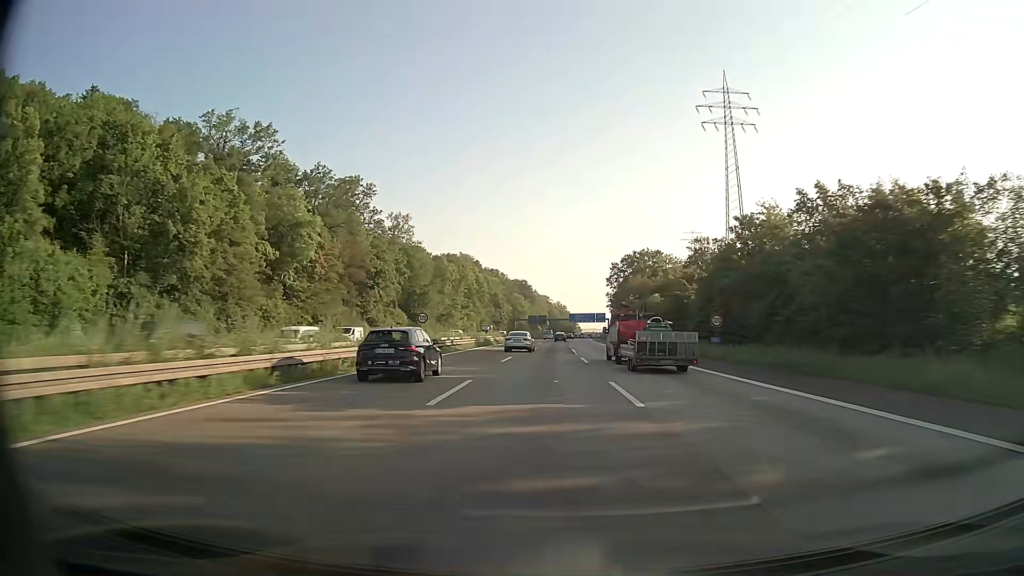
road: motorway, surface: asphalt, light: Day
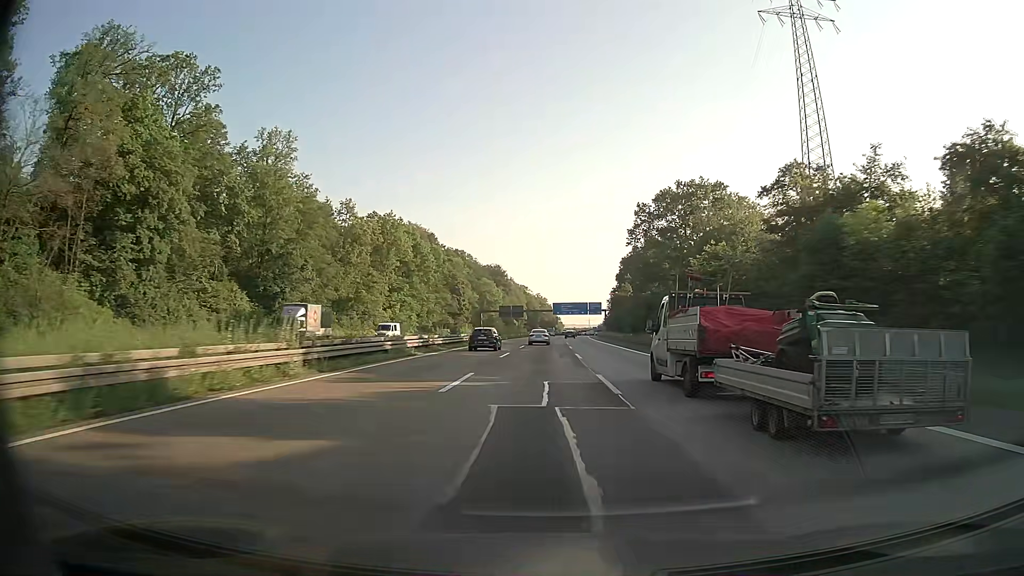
(+1.2, +68.7) m; +2°
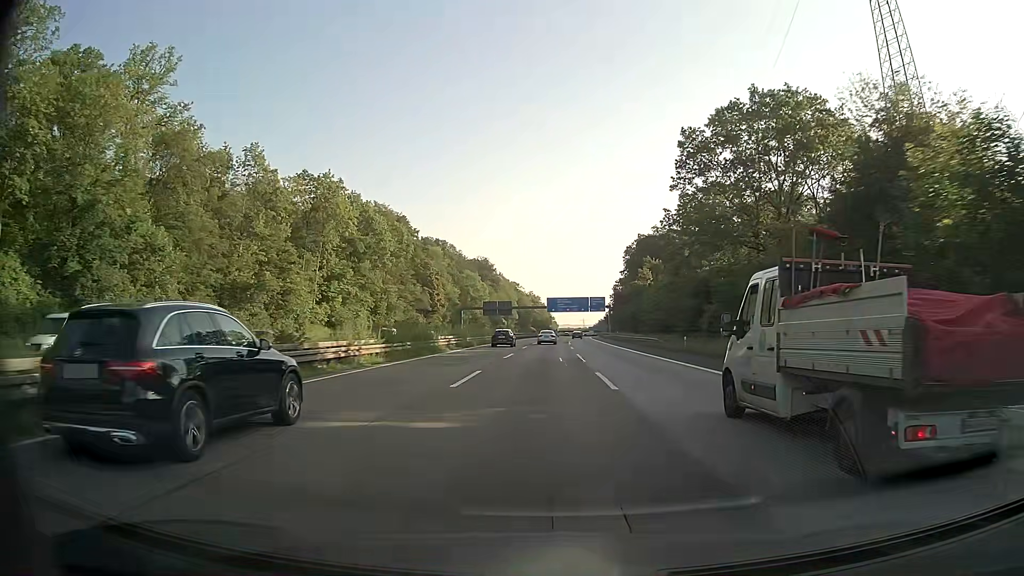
(+0.2, +34.3) m; 0°
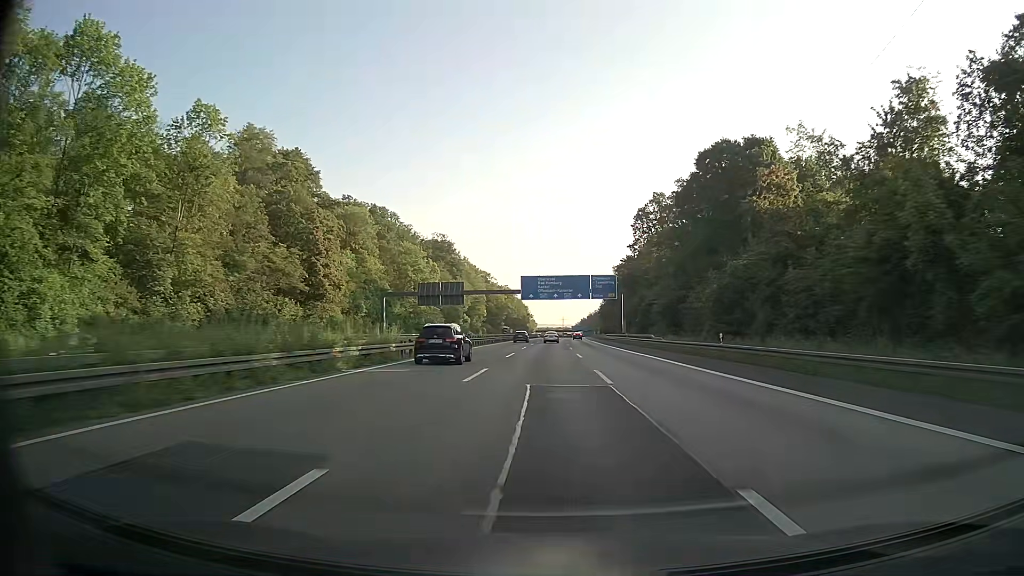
(+1.0, +68.6) m; +2°
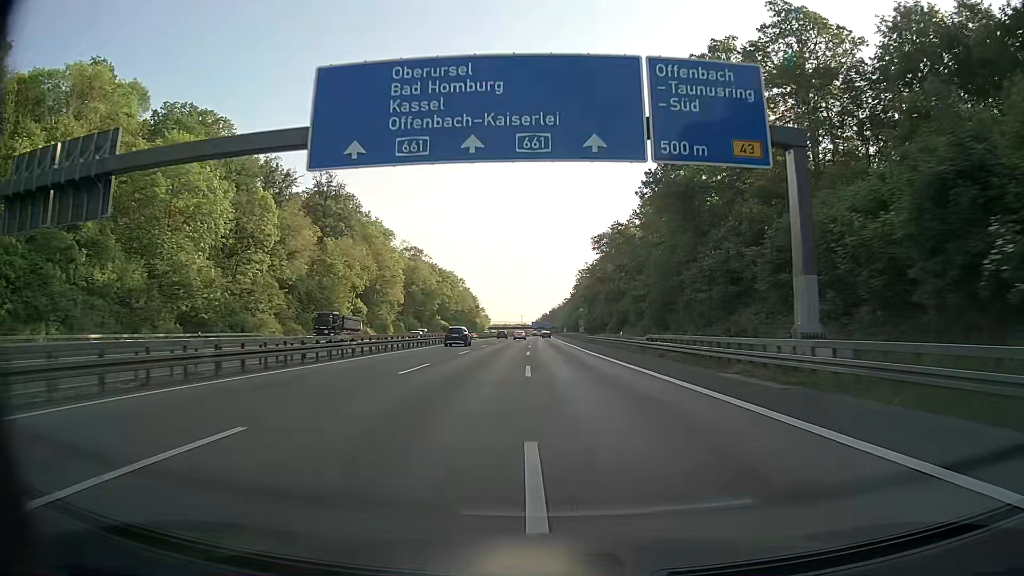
(+2.5, +85.8) m; +3°
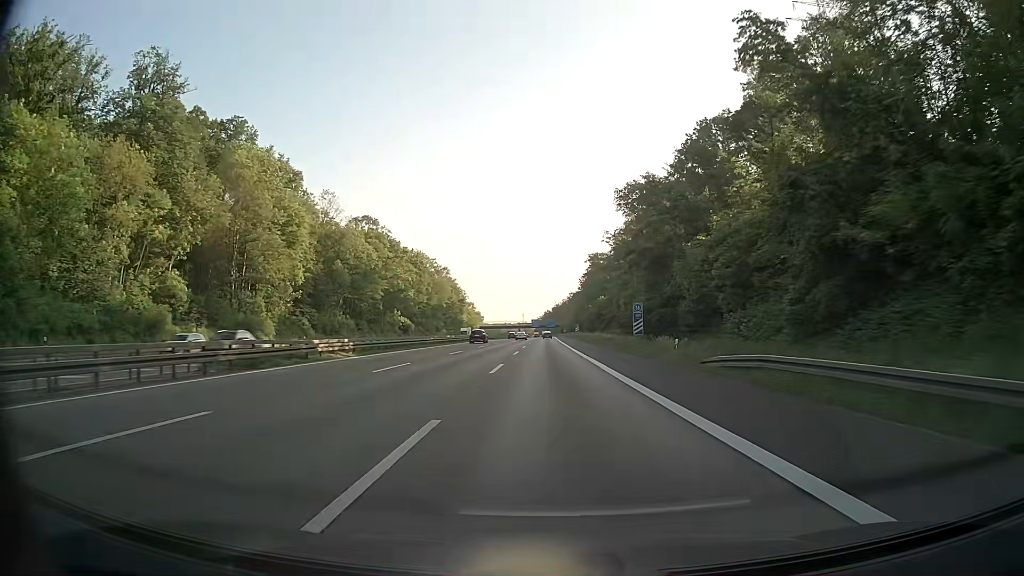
(+0.3, +68.9) m; 0°
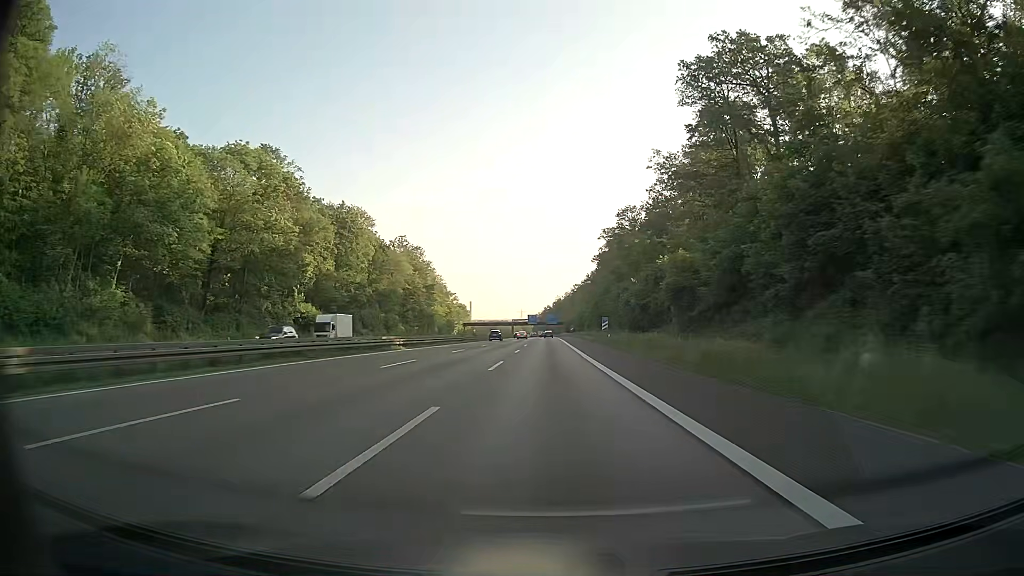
(+0.2, +69.2) m; 0°
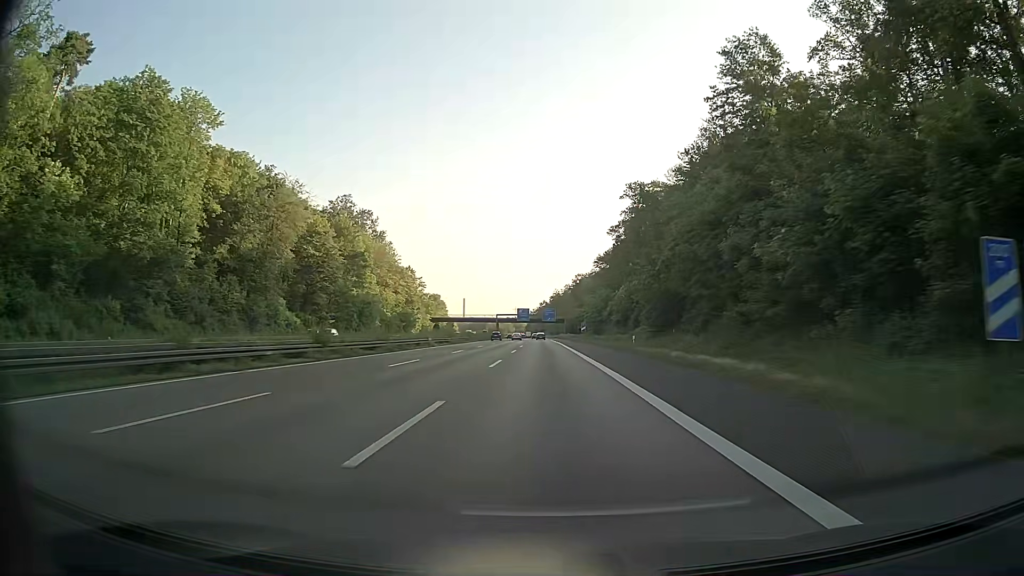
(0.0, +69.2) m; 0°
(0, +10) (0, +20) (0, +30) (0, +40) (0, +50) (0, +60) (0, +70) (0, +80) (0, +90) (0, +100) m
